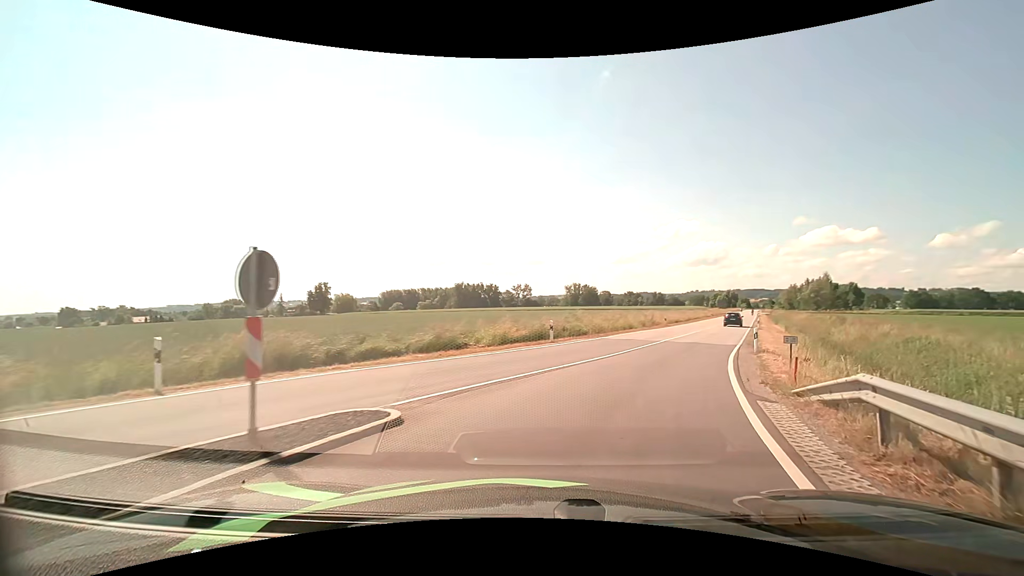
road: tertiary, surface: asphalt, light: Day
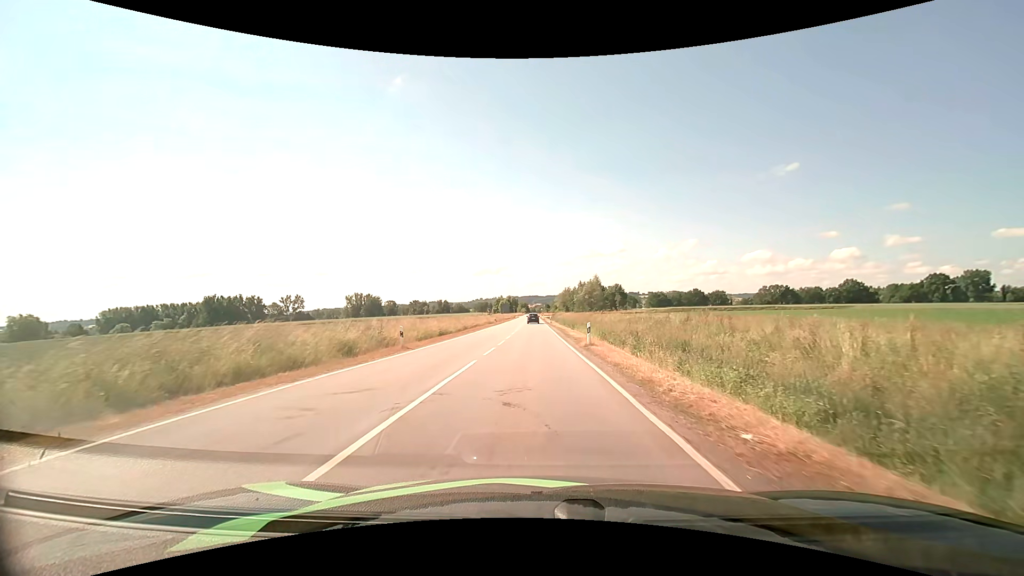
(+8.9, +28.3) m; +25°
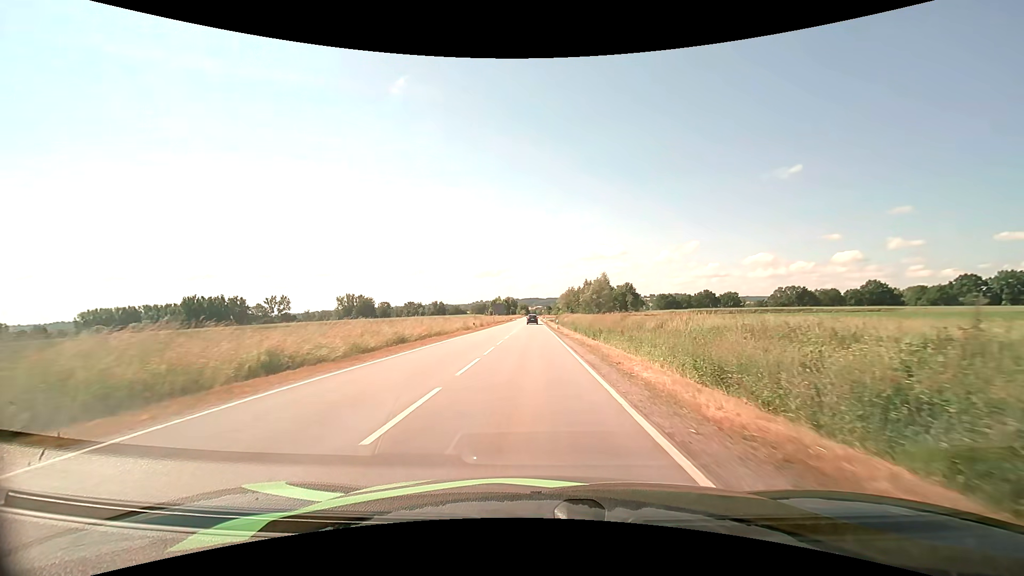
(-0.1, +24.7) m; 0°
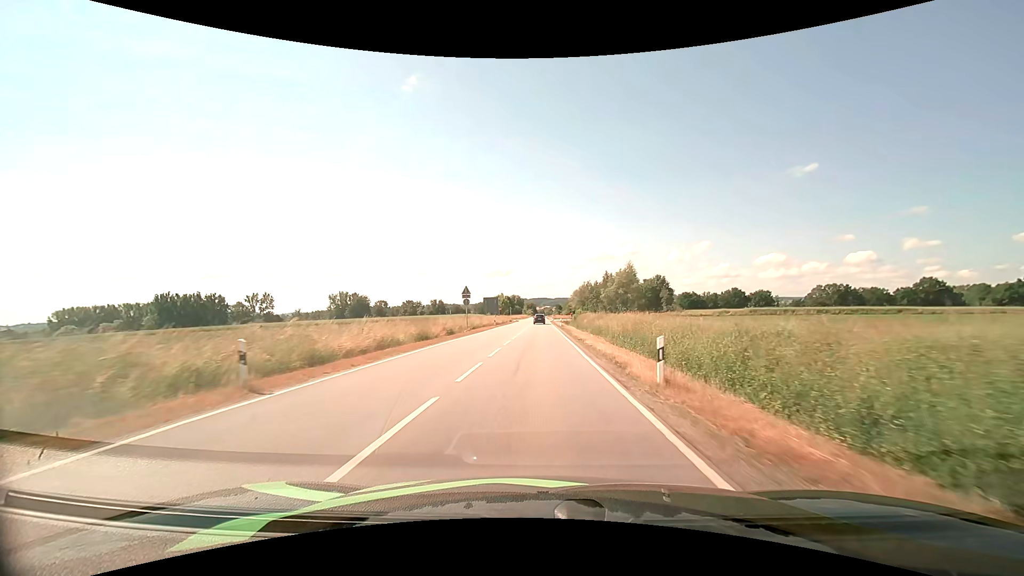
(-0.3, +38.3) m; -1°
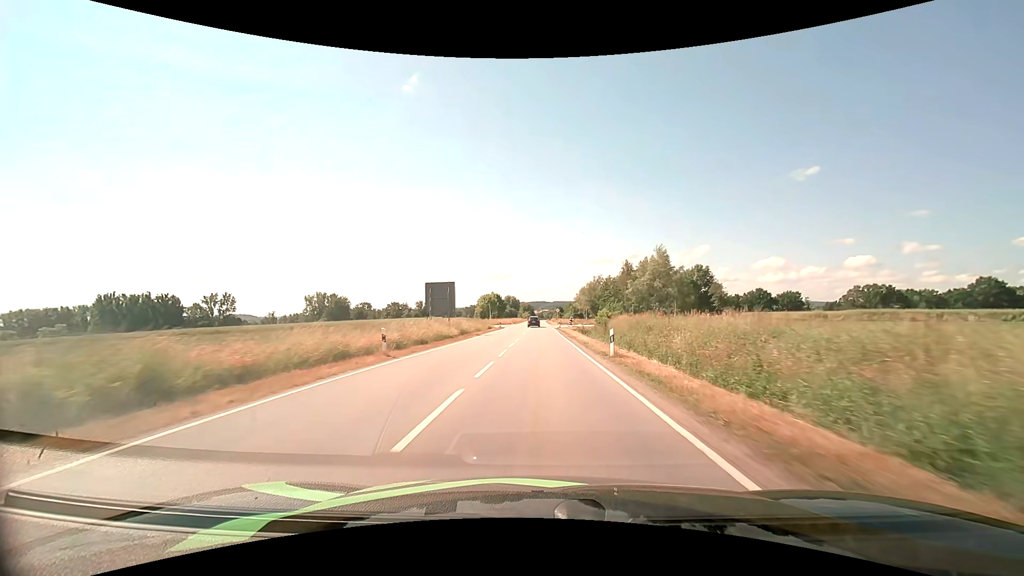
(+0.1, +42.4) m; 0°
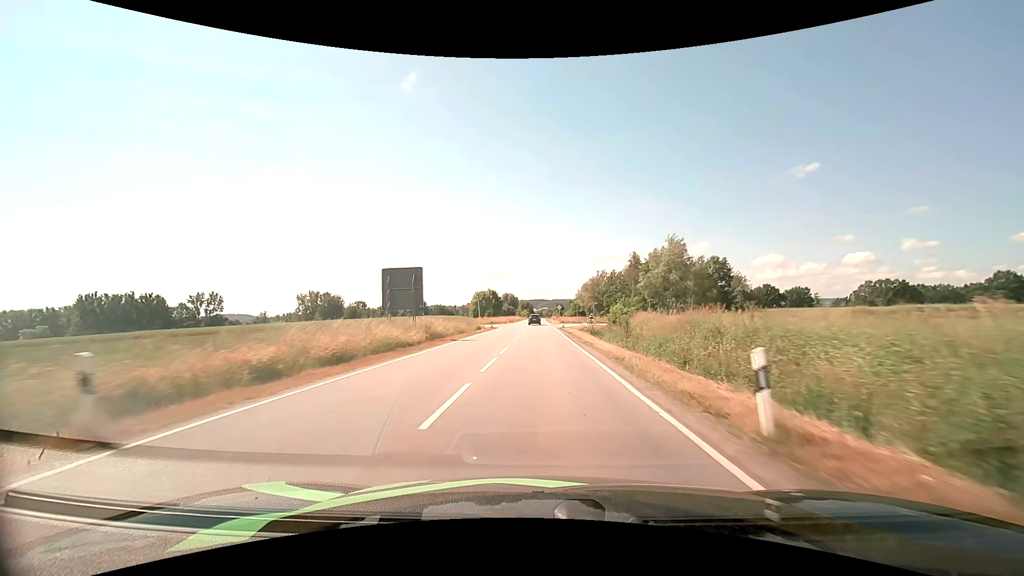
(0.0, +11.5) m; 0°
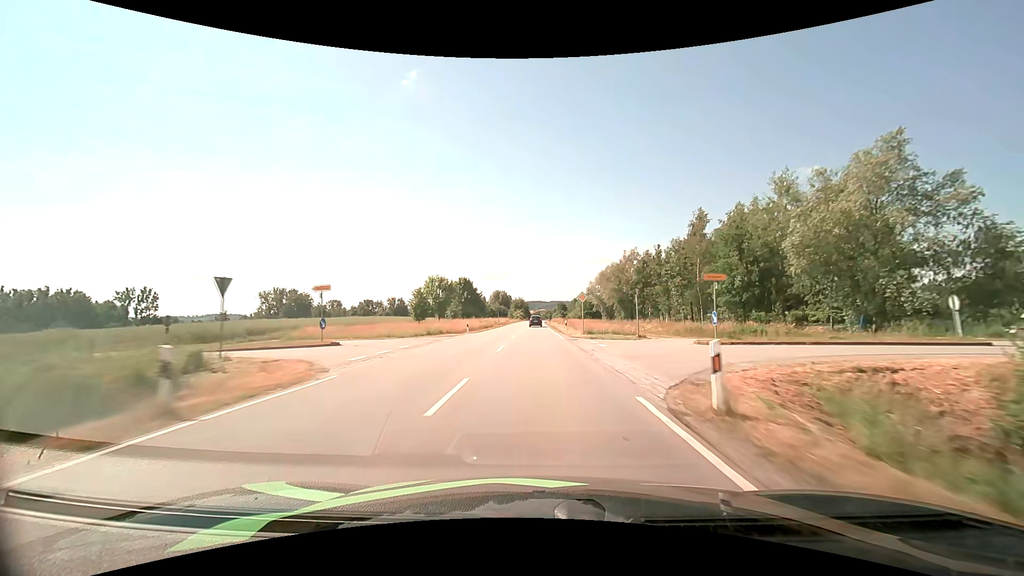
(+0.1, +49.0) m; 0°
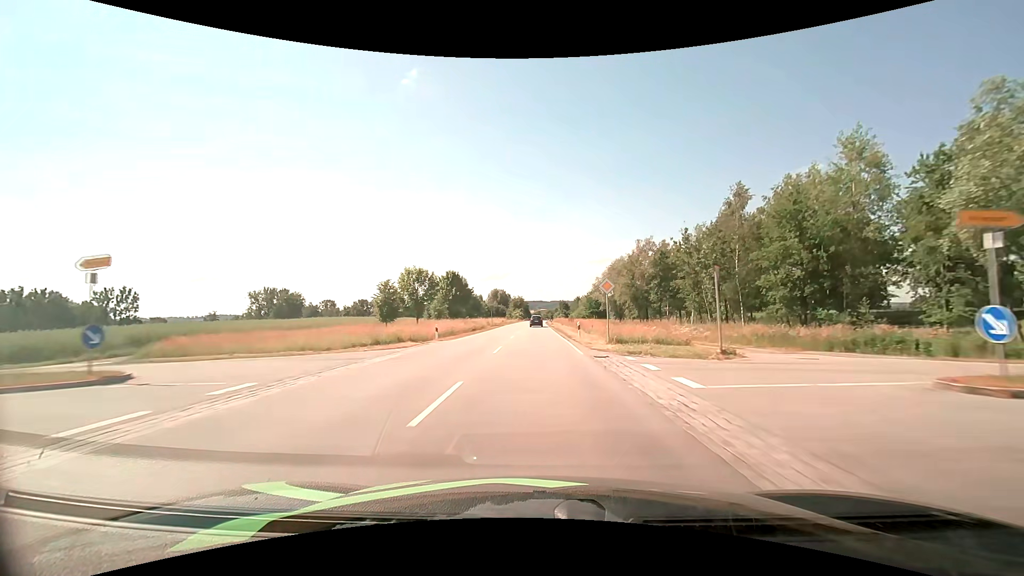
(0.0, +12.9) m; 0°
(0, +10) (0, +20) (0, +30) (0, +40) (0, +50) (0, +60) (0, +70) (0, +80) (0, +90) (-1, +100) m
